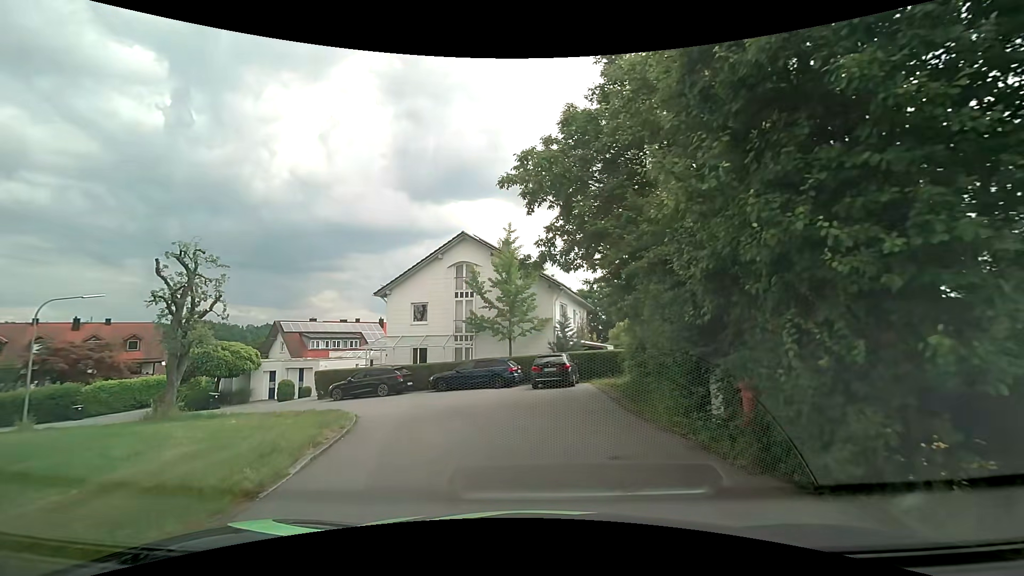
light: Day
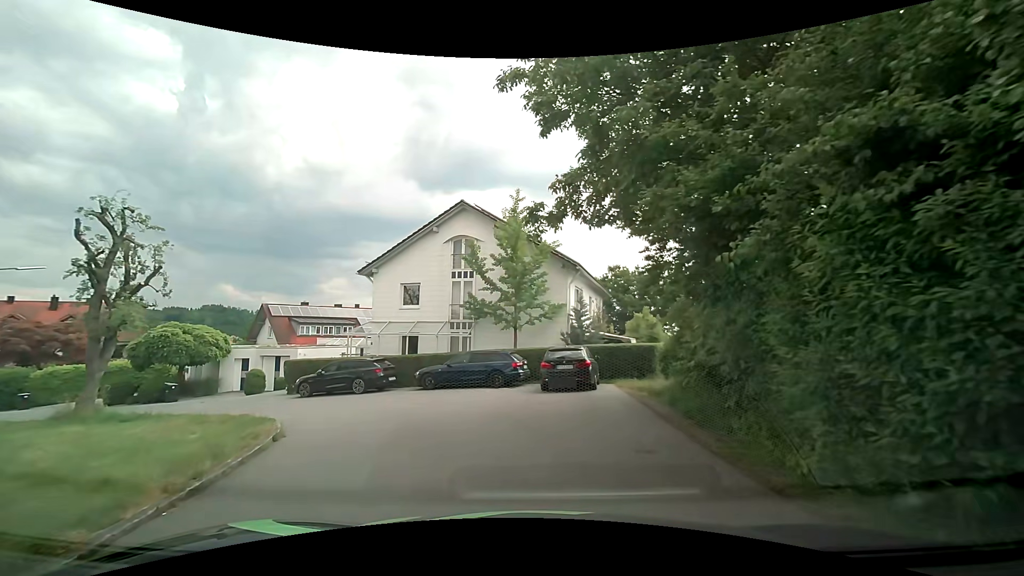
(0.0, +4.7) m; -3°
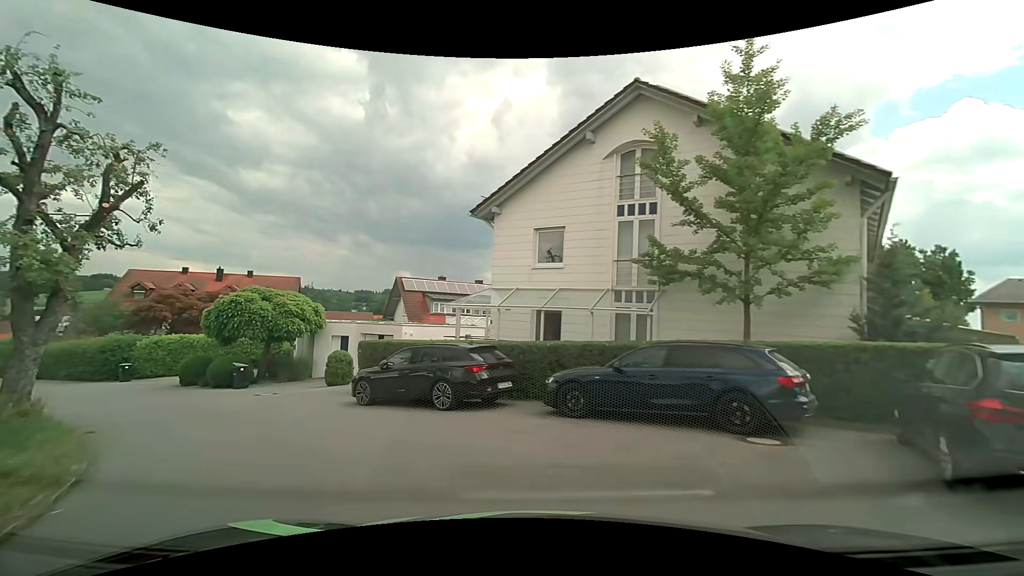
(-0.9, +10.8) m; -16°
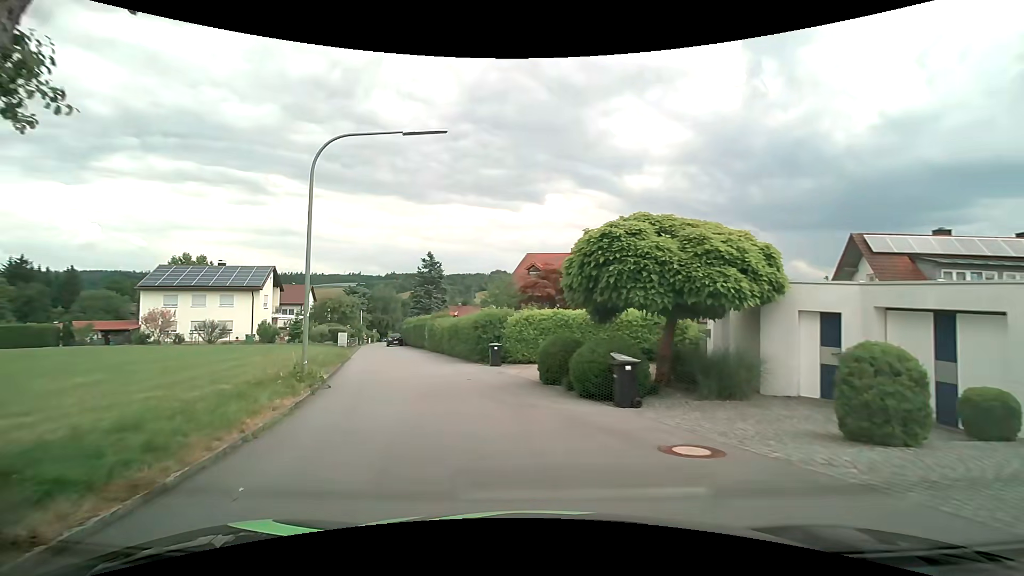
(-4.9, +11.9) m; -41°
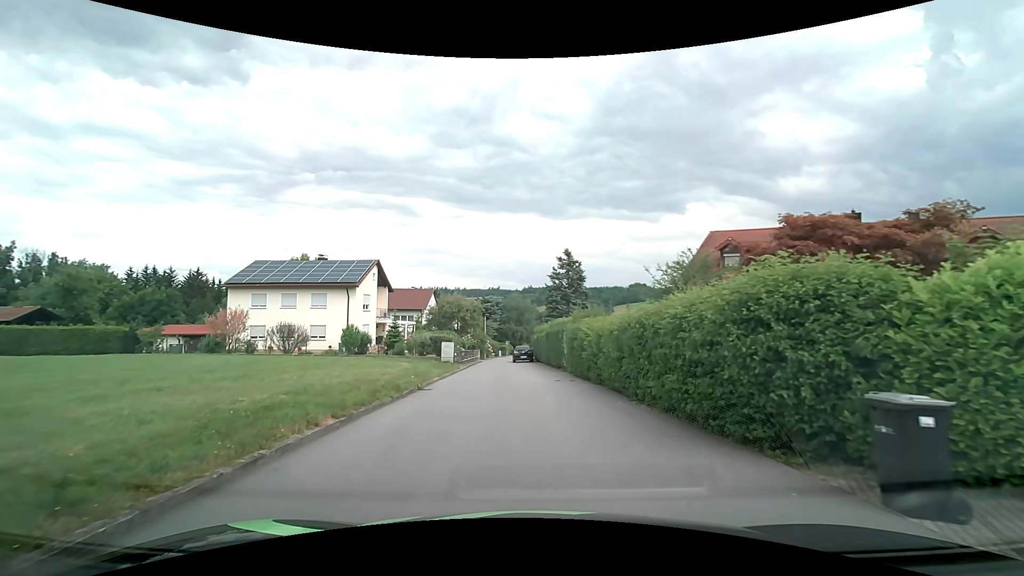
(-2.9, +15.8) m; -16°
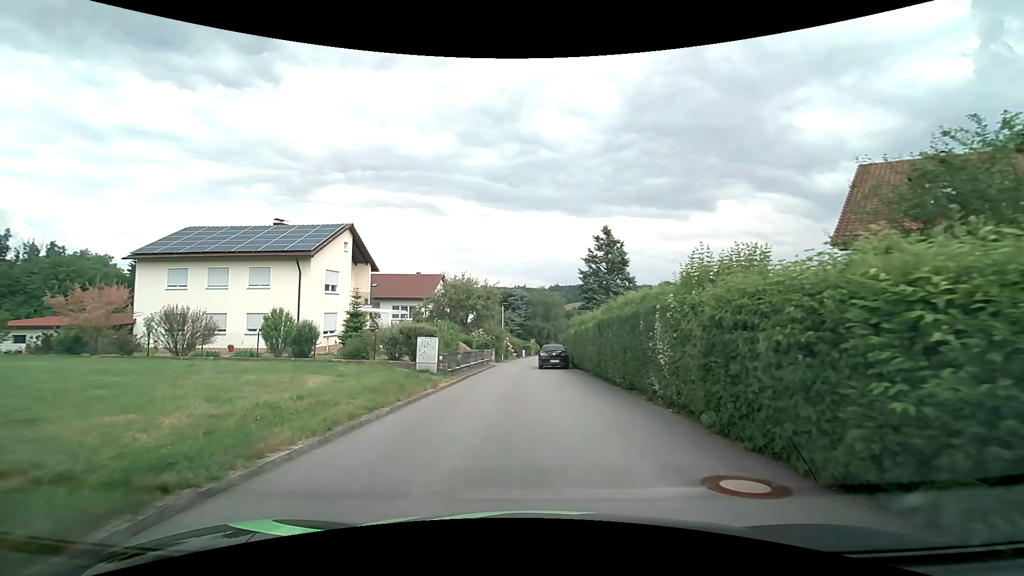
(-0.4, +13.9) m; -3°
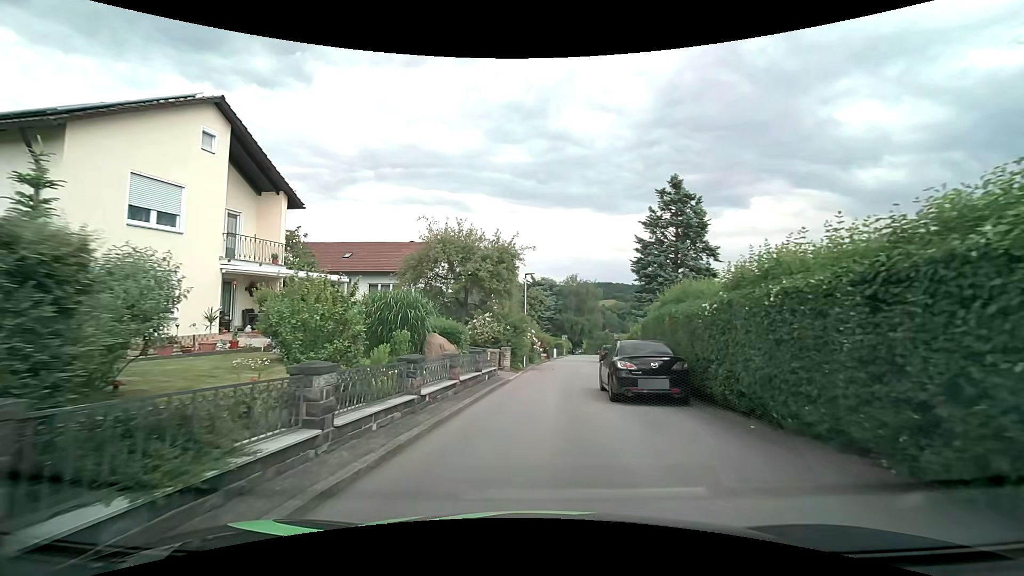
(-0.6, +17.8) m; -3°
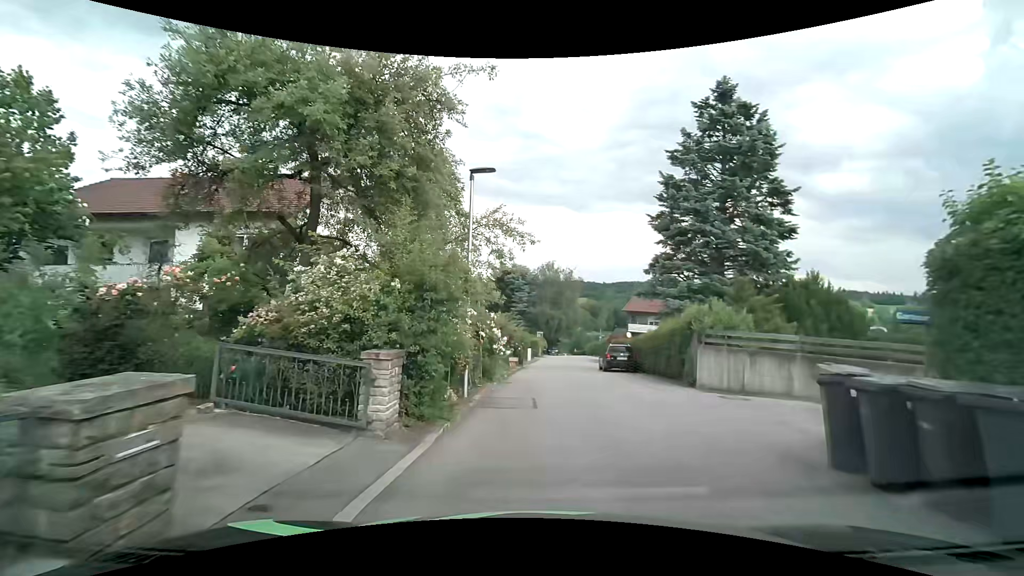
(+0.3, +16.5) m; +3°
